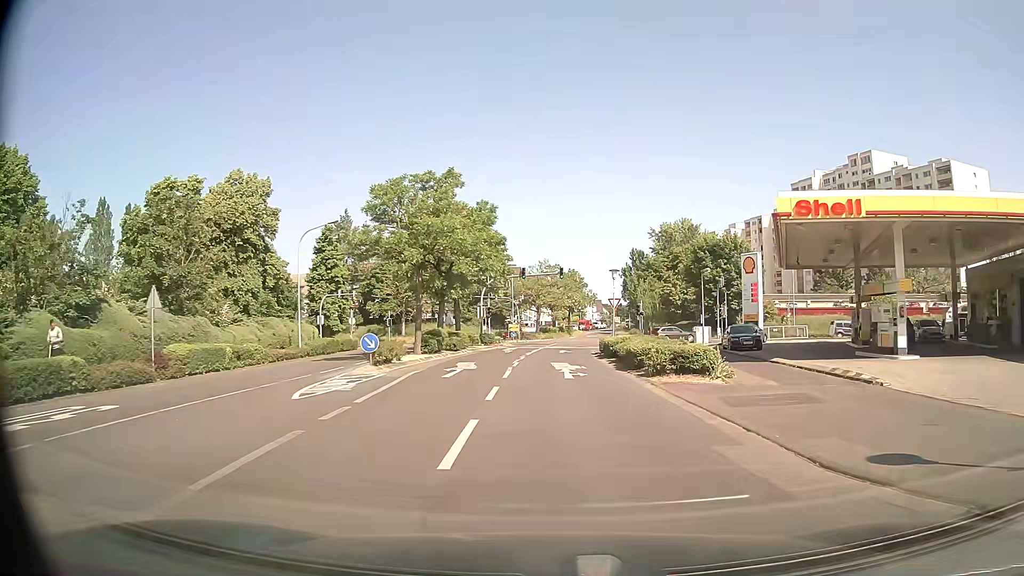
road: tertiary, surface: asphalt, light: Day
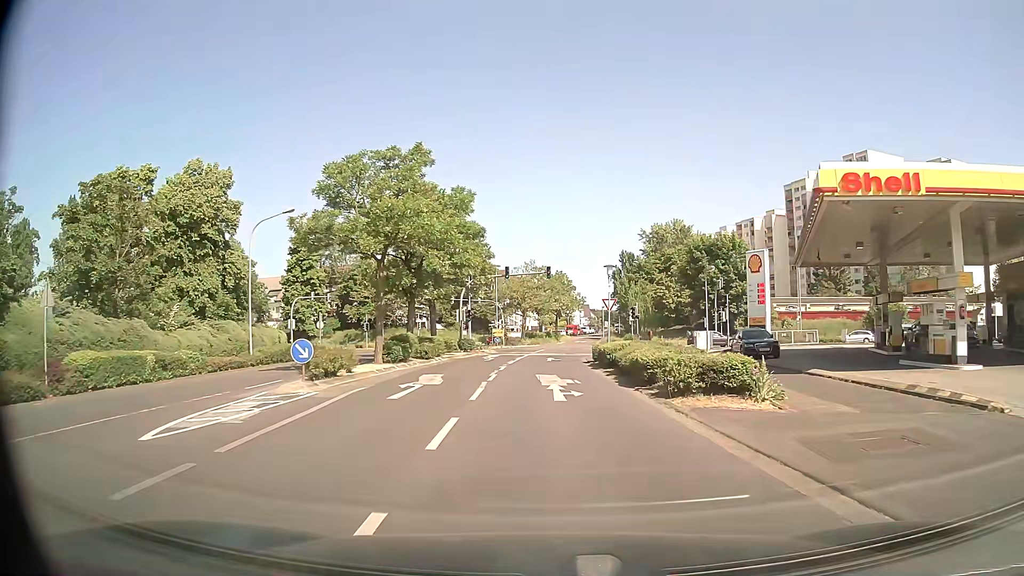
(+0.1, +5.1) m; +1°
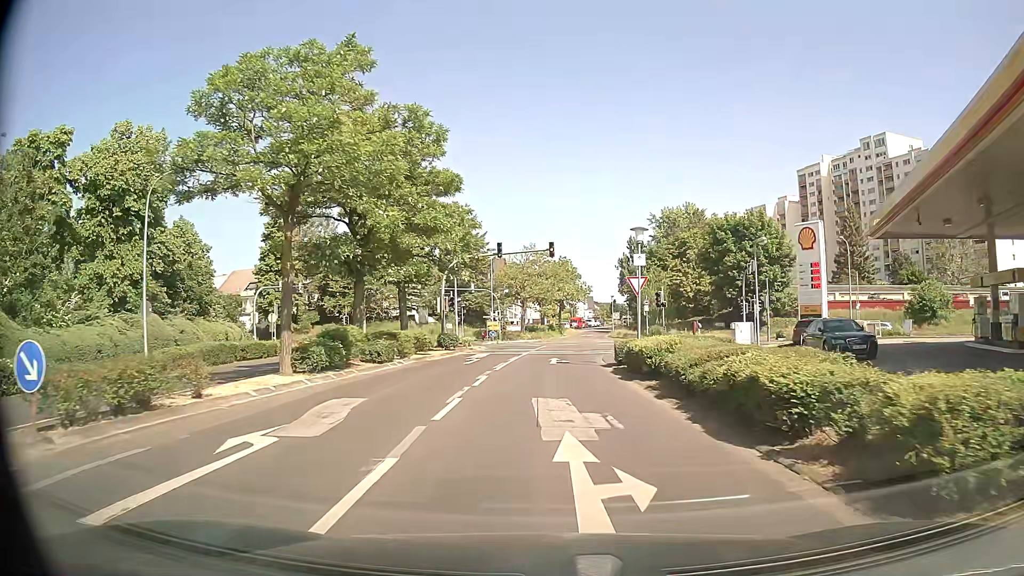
(0.0, +10.1) m; 0°
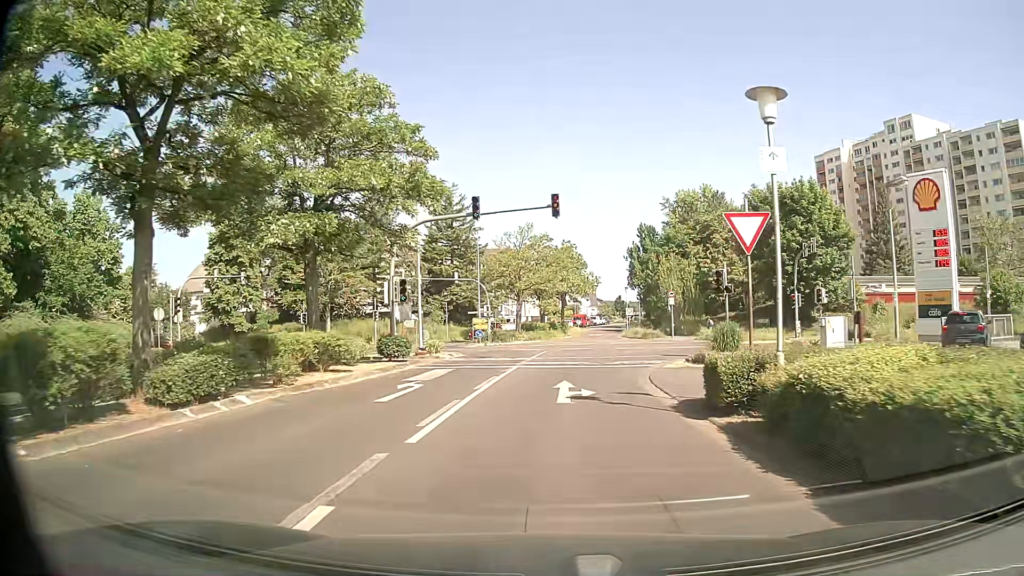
(0.0, +13.9) m; 0°
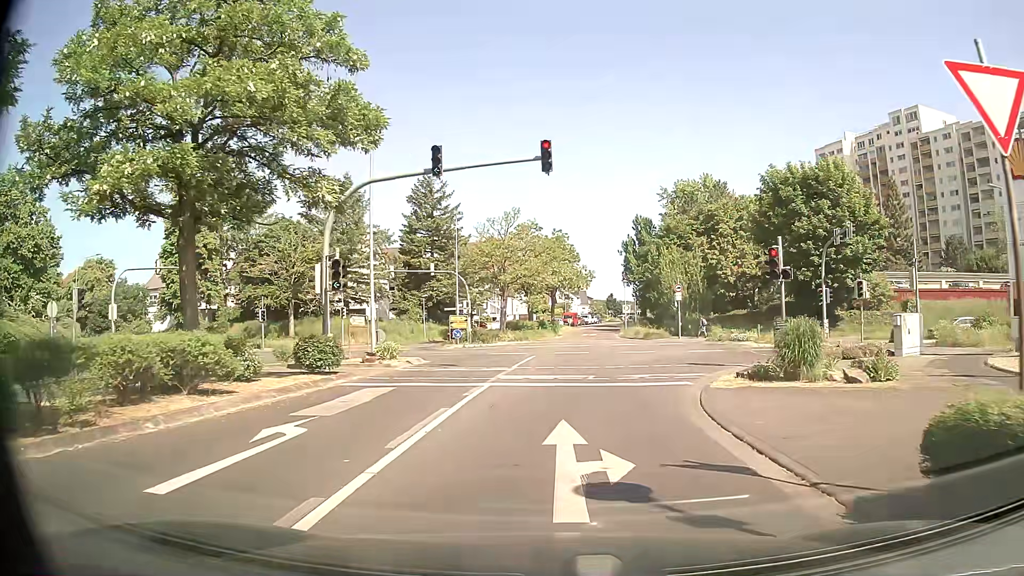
(+0.1, +7.2) m; +1°
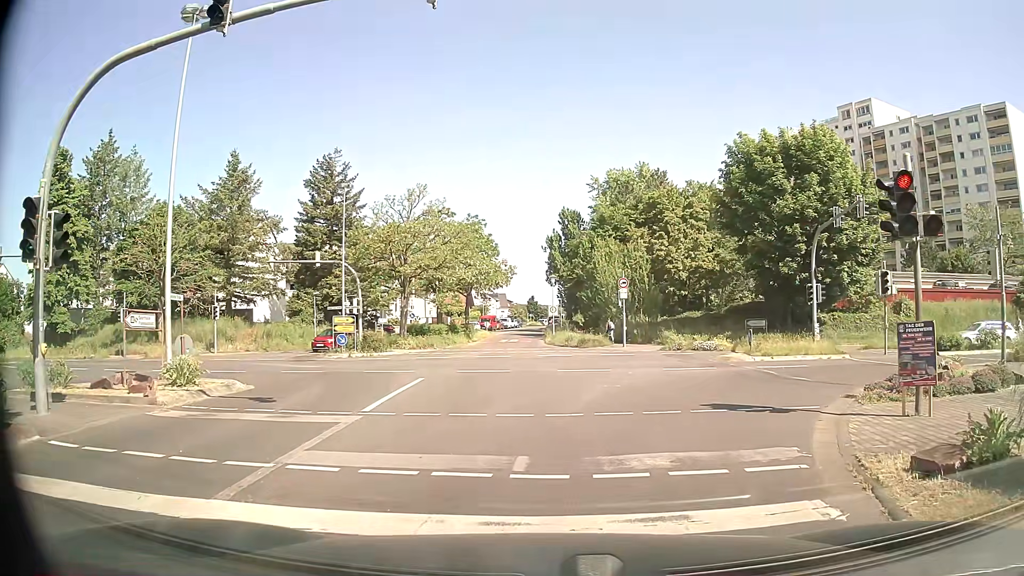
(+0.4, +10.0) m; +6°
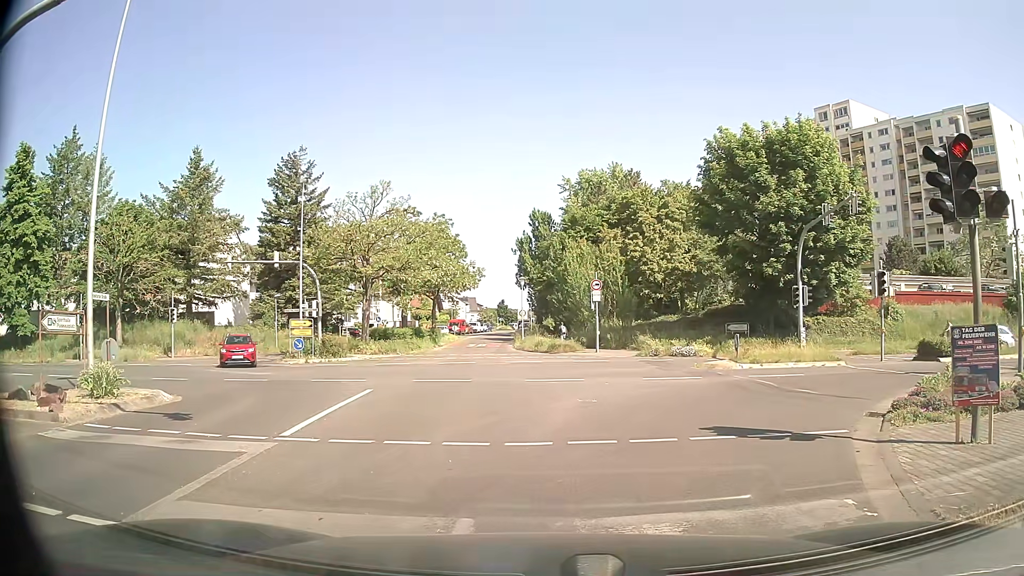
(+0.1, +2.0) m; +3°
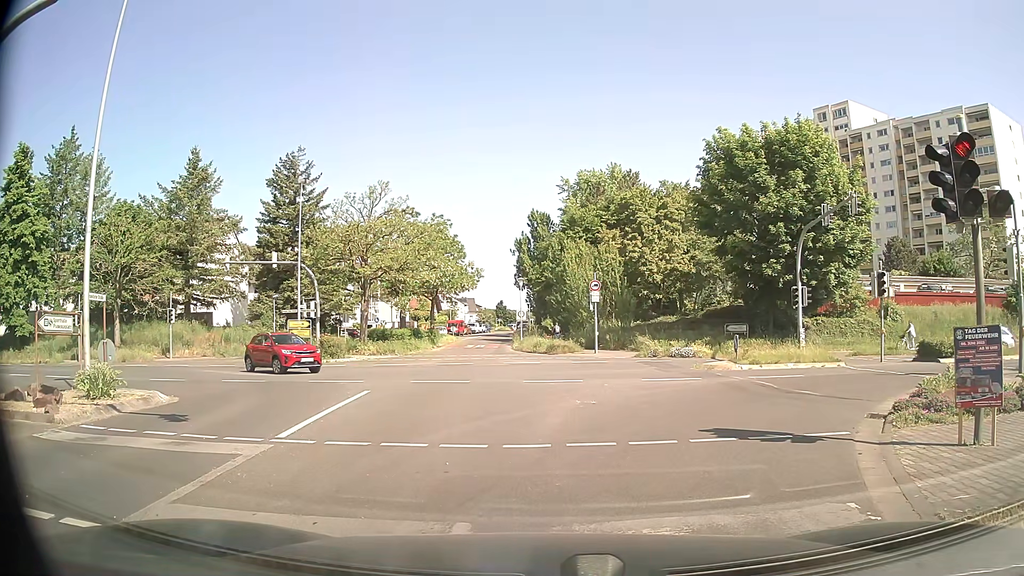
(0.0, +0.1) m; 0°
